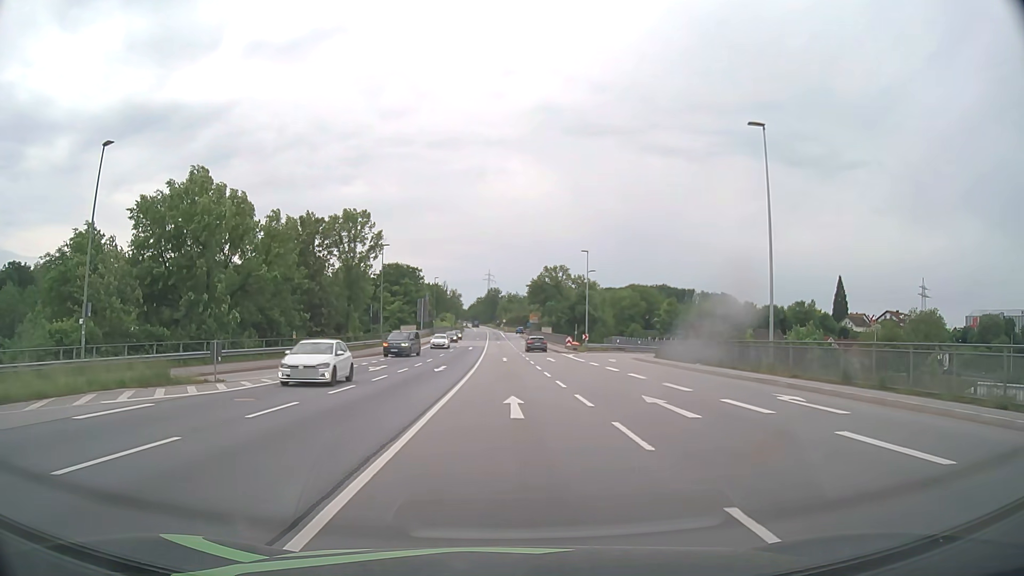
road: primary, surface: asphalt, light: Day
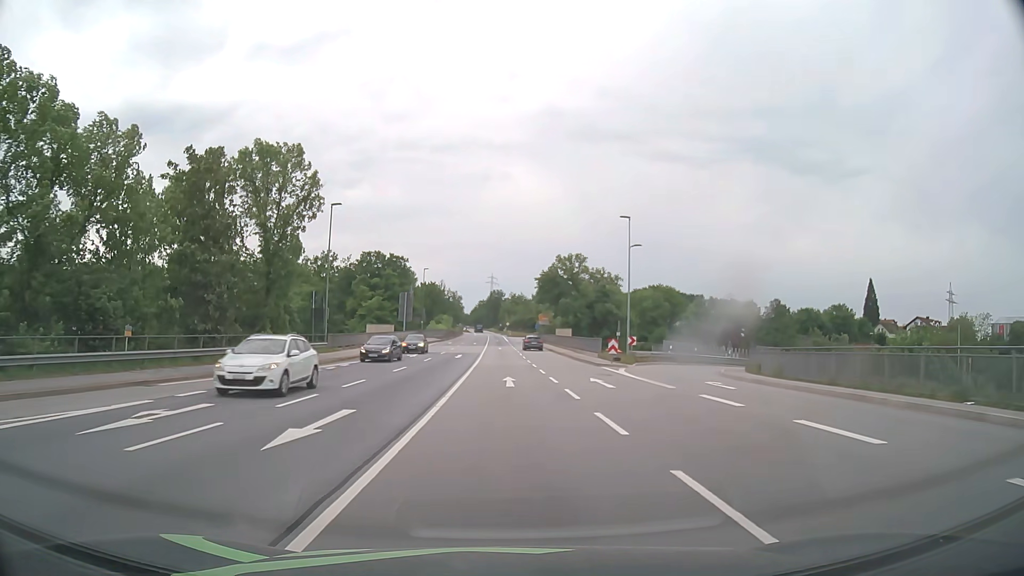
(0.0, +22.4) m; 0°
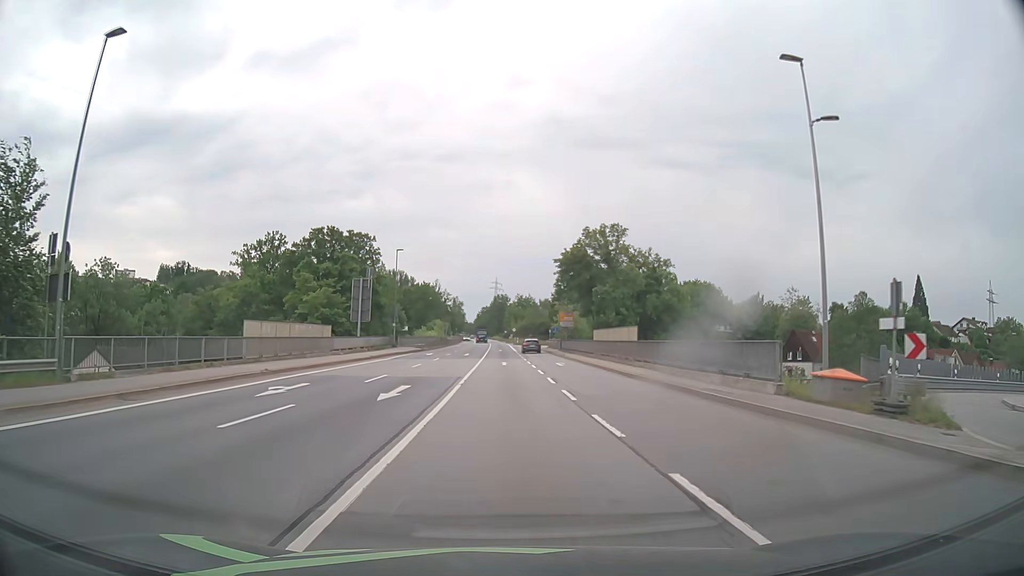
(-0.1, +30.2) m; -1°
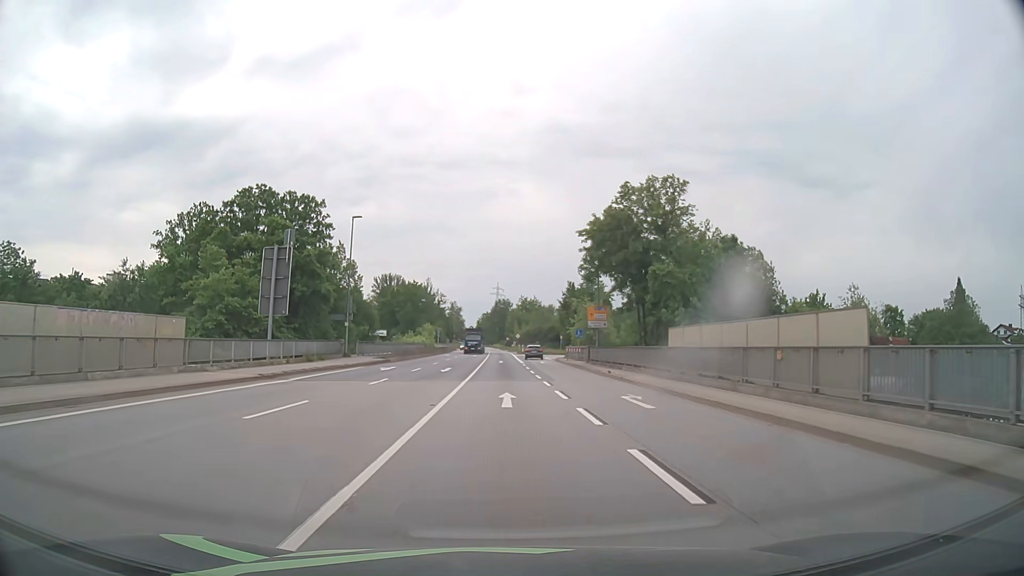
(0.0, +22.8) m; 0°
